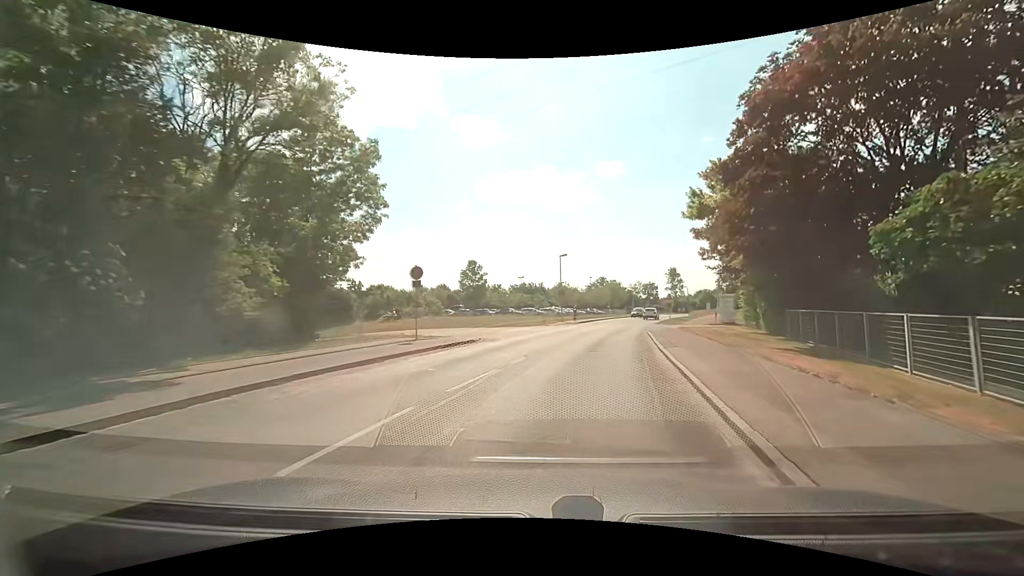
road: tertiary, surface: asphalt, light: Day
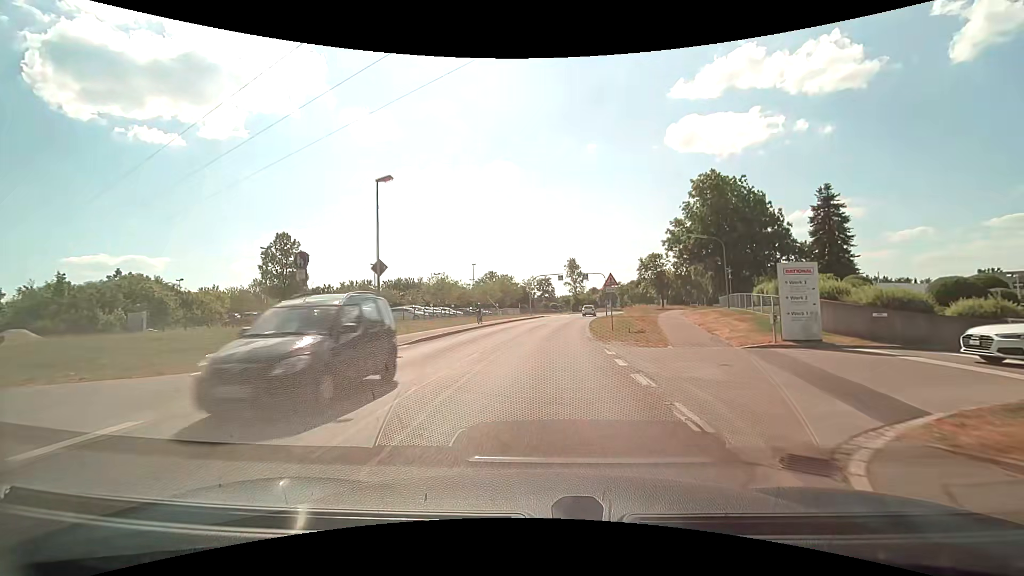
(+4.3, +30.7) m; +13°
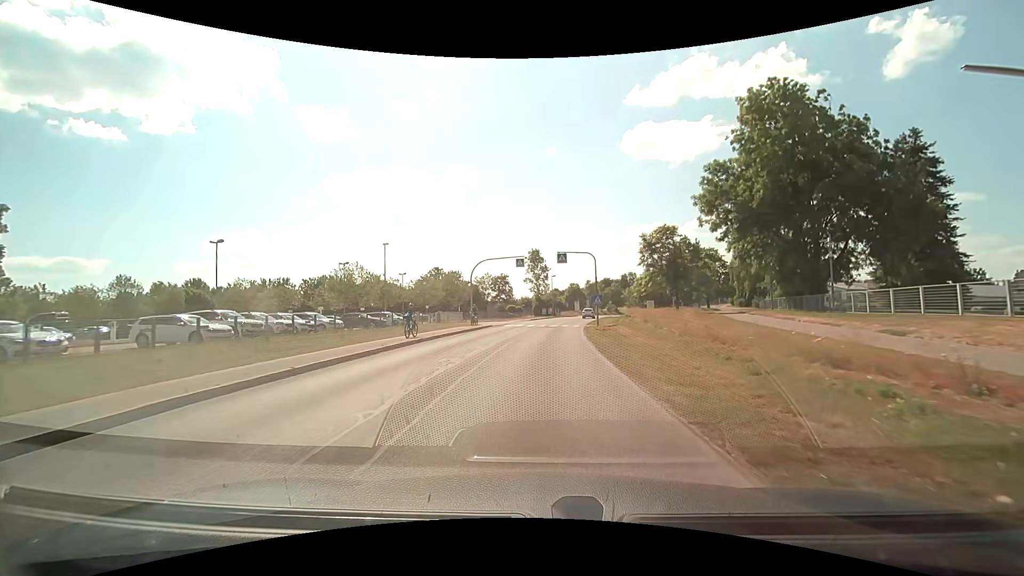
(+0.9, +27.6) m; +4°
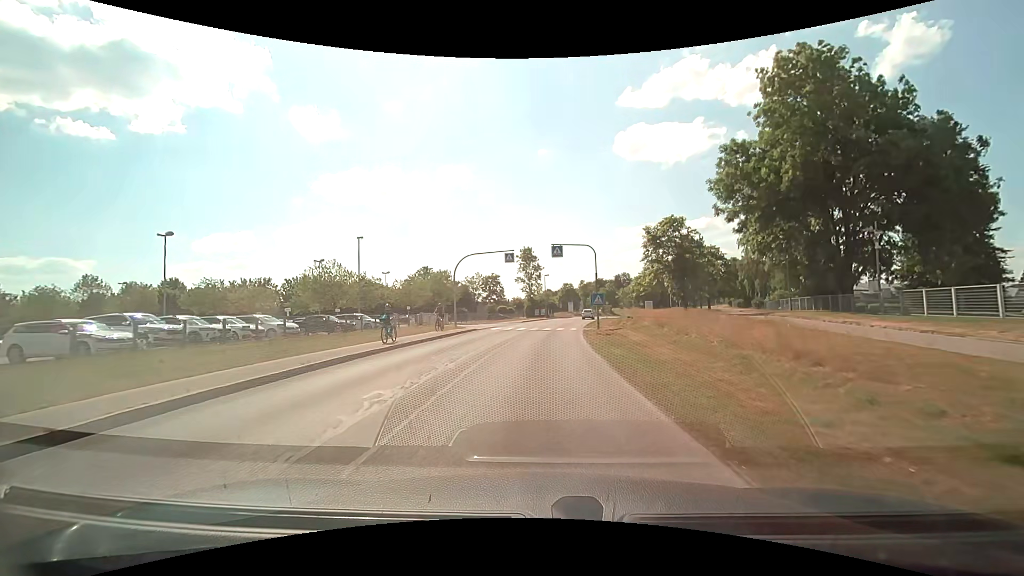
(+0.1, +5.2) m; +1°
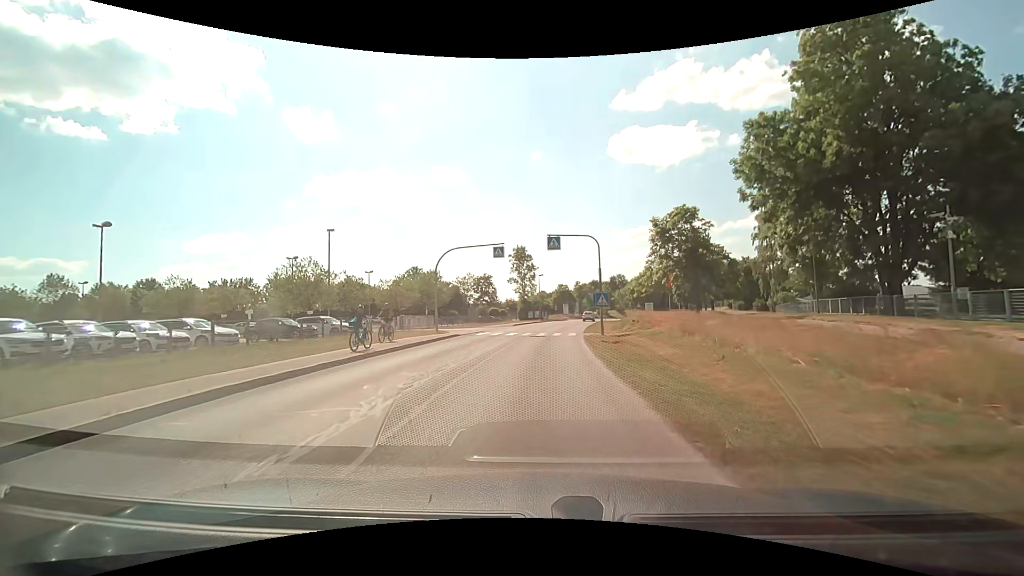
(0.0, +5.2) m; +1°
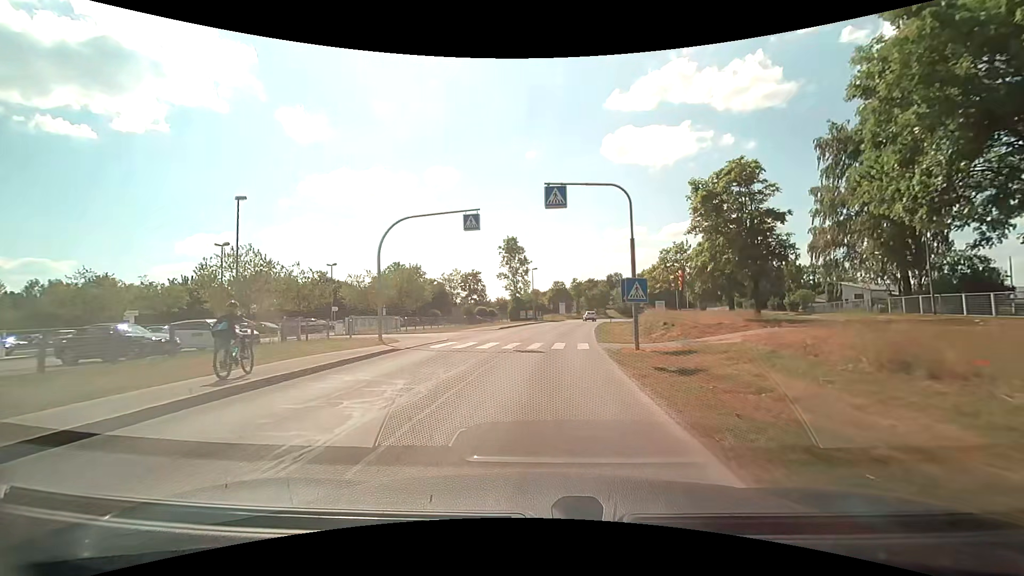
(+0.1, +11.7) m; +1°
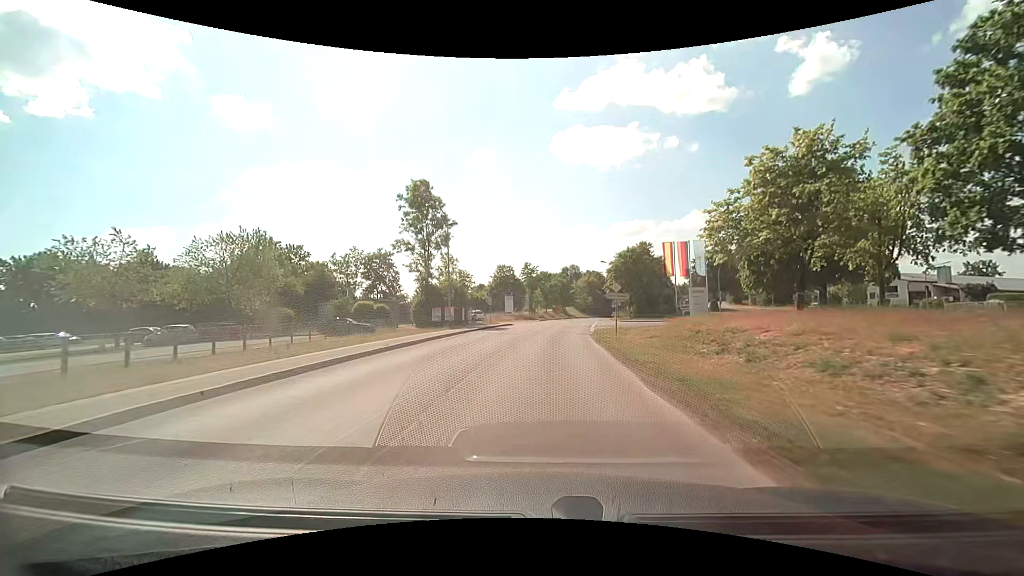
(+2.2, +36.4) m; +6°
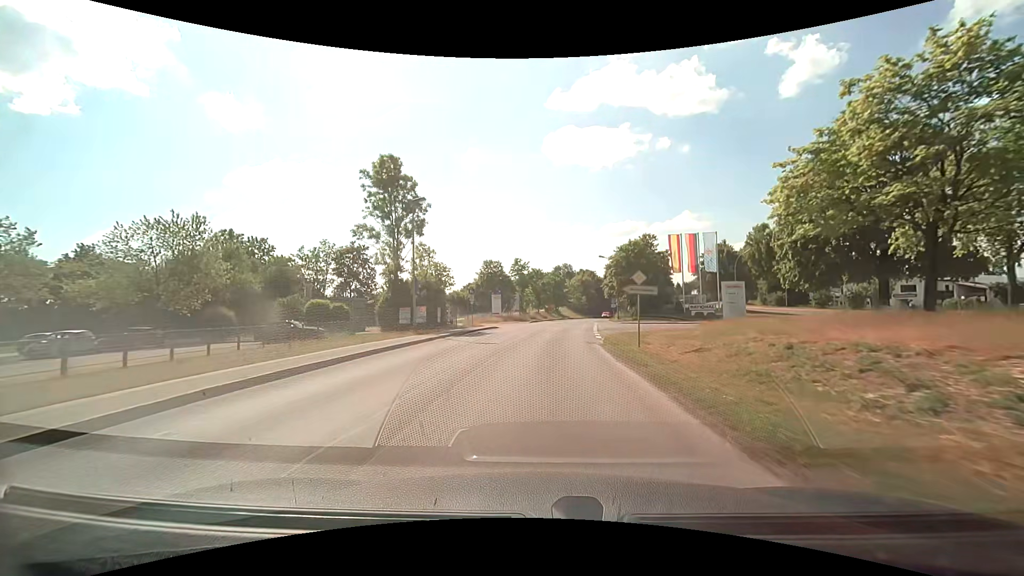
(0.0, +8.1) m; +1°
(0, +10) (+1, +20) (+1, +30) (+2, +40) (+4, +50) (+5, +60) (+6, +70) (+8, +79) (+10, +89) (+12, +99) m
